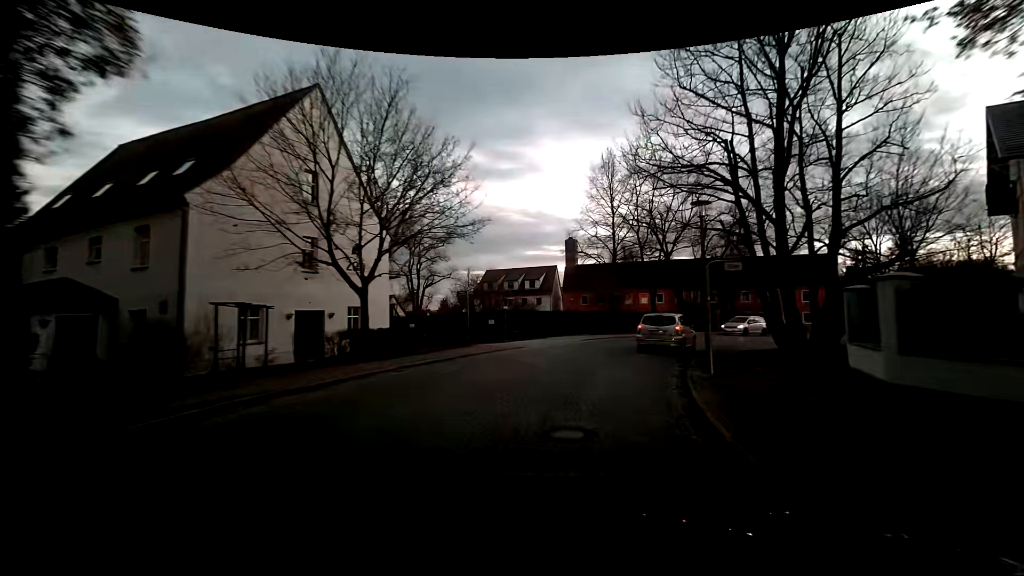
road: residential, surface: sett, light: Dusk
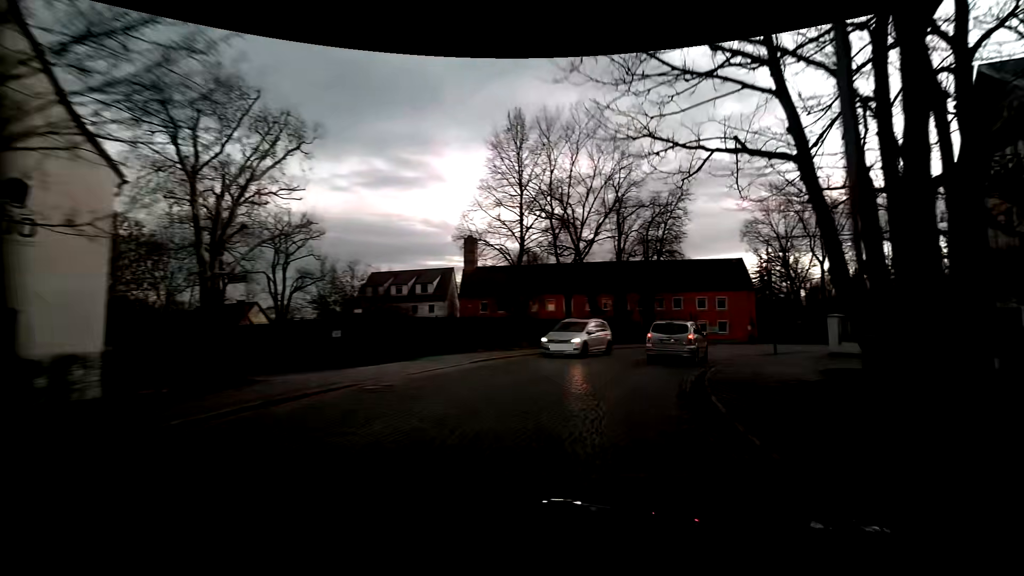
(+1.1, +11.0) m; +13°
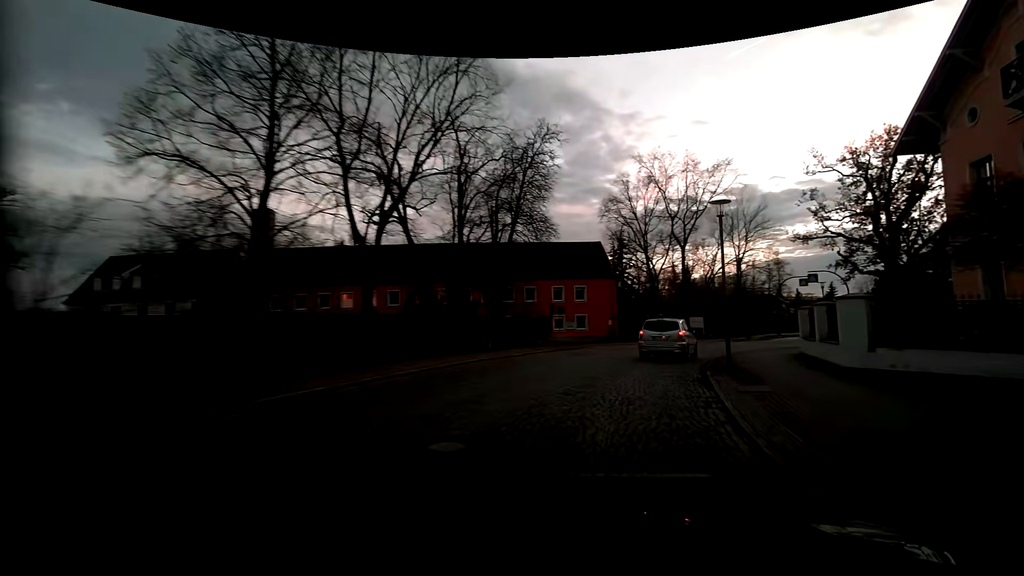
(+2.2, +14.6) m; +16°
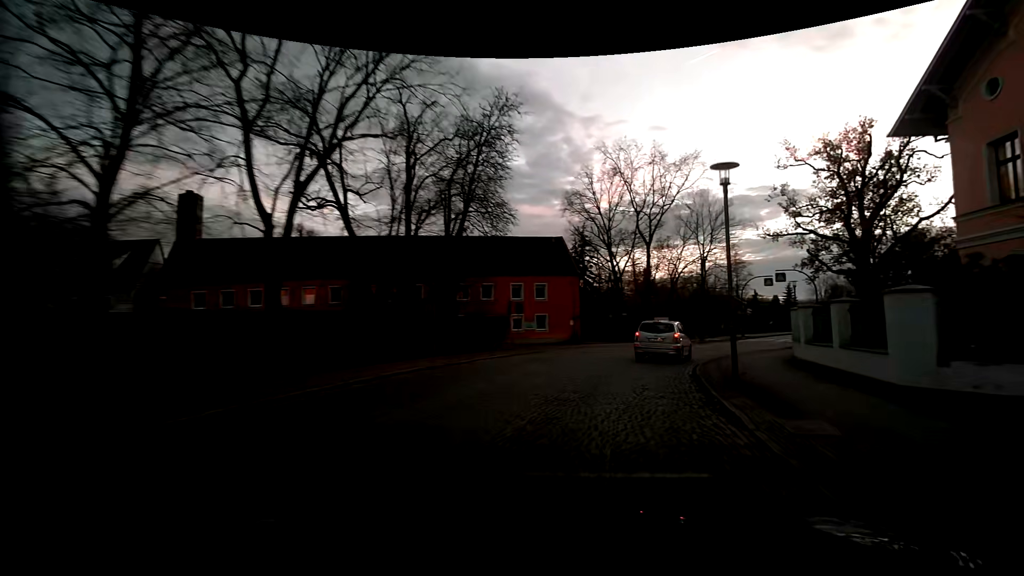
(+0.2, +3.8) m; +6°
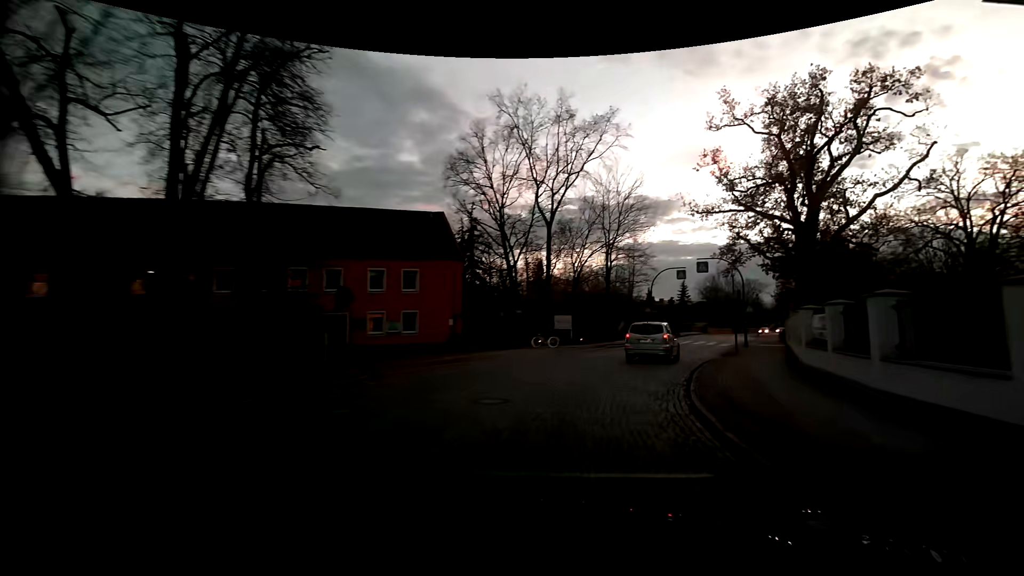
(+1.1, +11.5) m; +11°
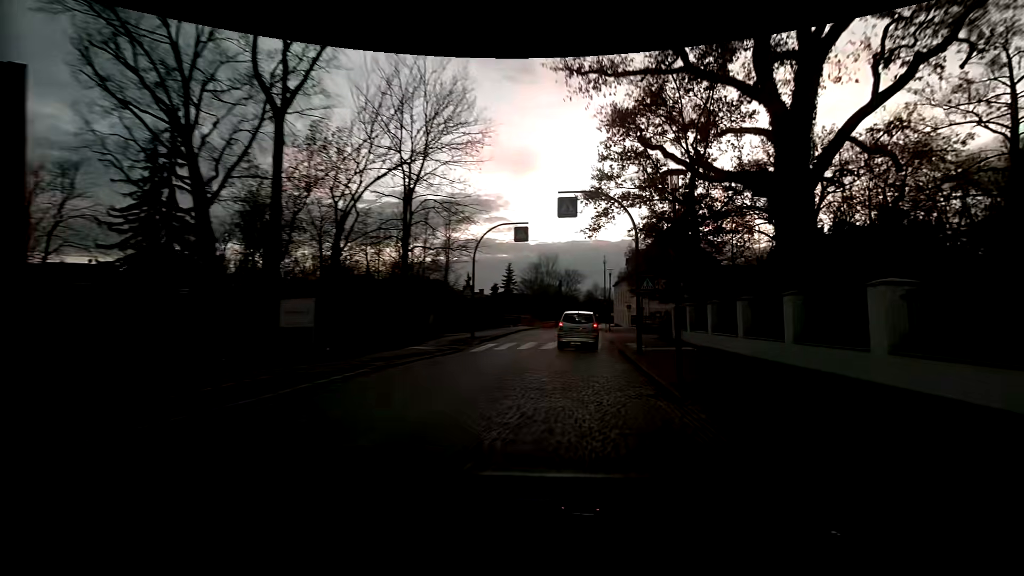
(+3.4, +19.2) m; +21°
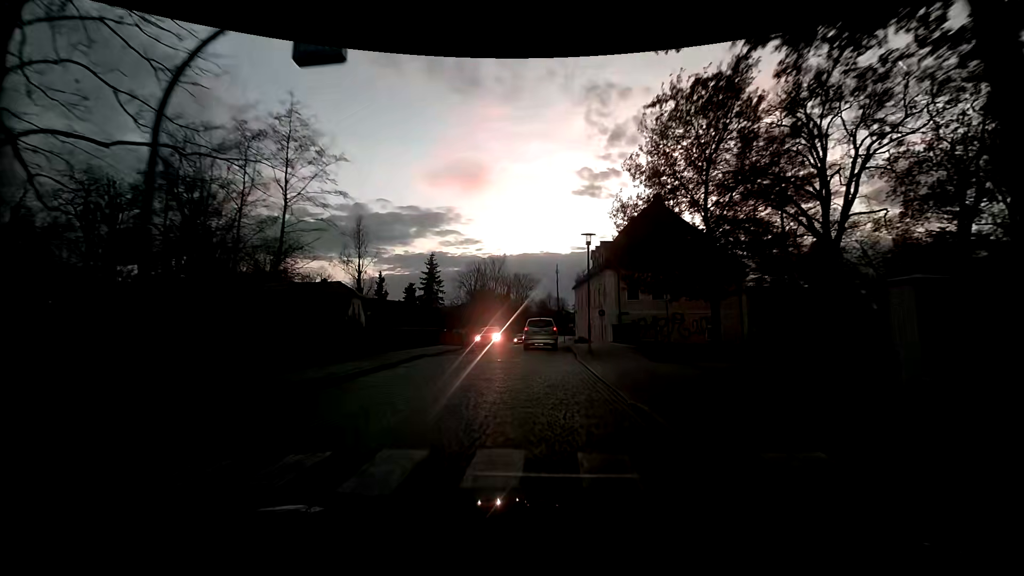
(+1.4, +19.8) m; +5°
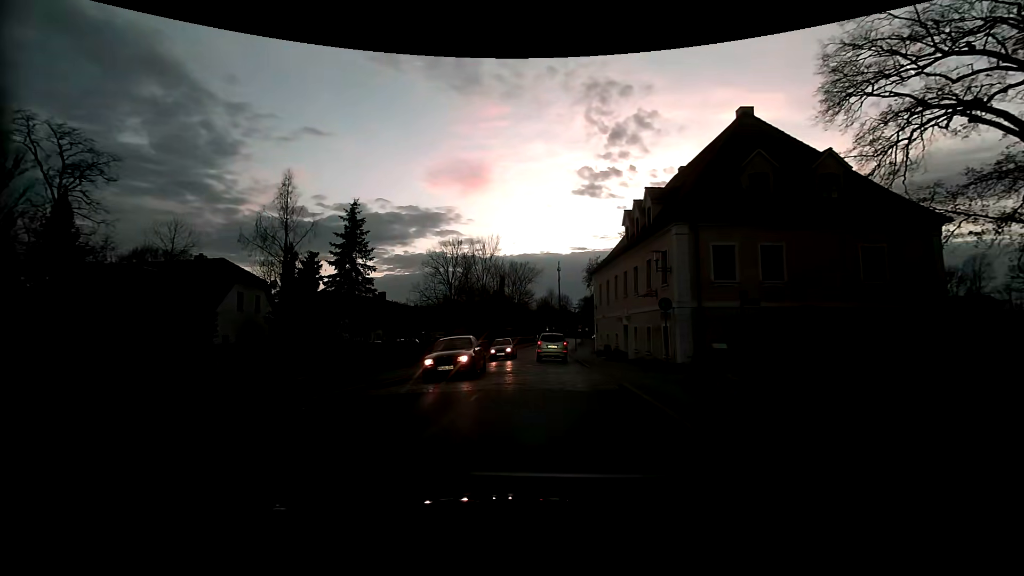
(-0.2, +20.6) m; -1°
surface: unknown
(0, +10) (+1, +20) (+1, +30) (+2, +40) (+2, +50) (+3, +60) (+5, +70) (+6, +80) (+7, +90) (+8, +100) m
